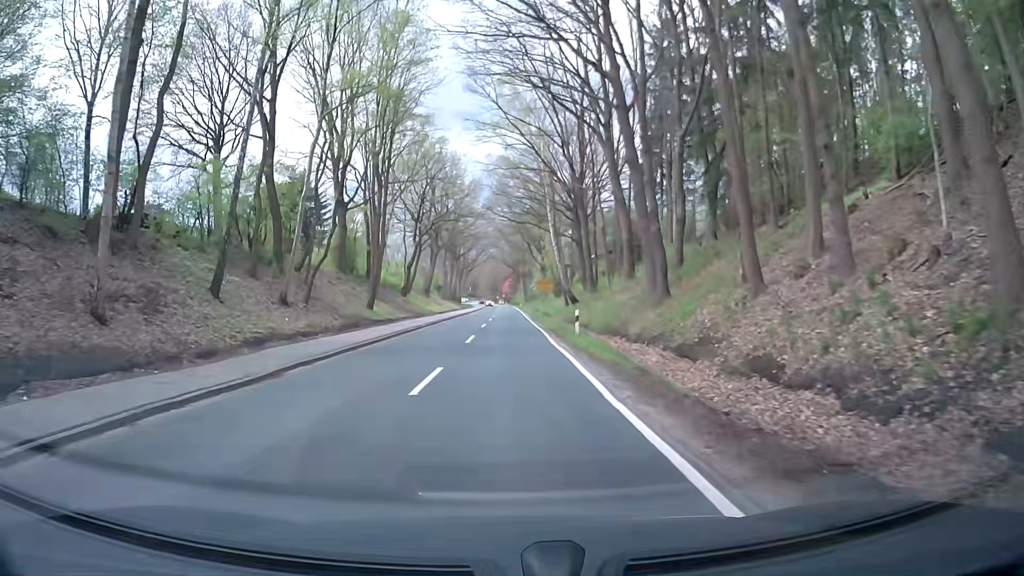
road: secondary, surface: asphalt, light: Day
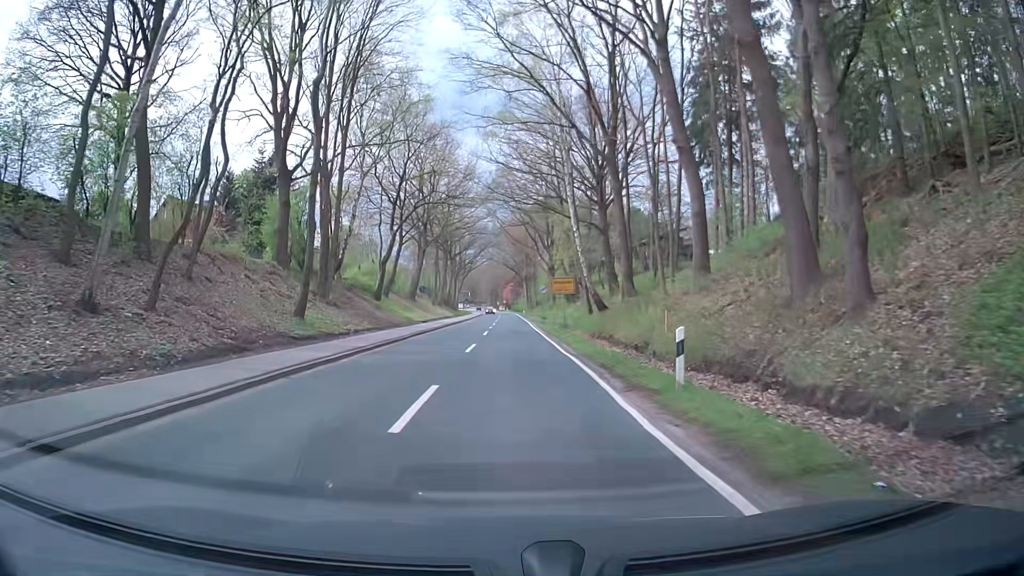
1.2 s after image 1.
(-0.1, +14.8) m; 0°
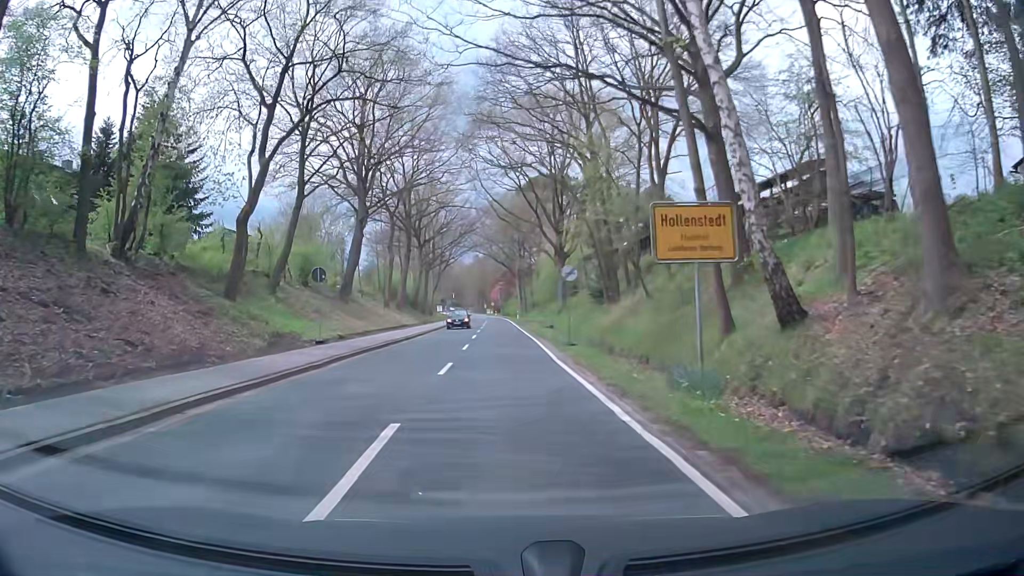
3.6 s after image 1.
(-0.3, +27.5) m; 0°
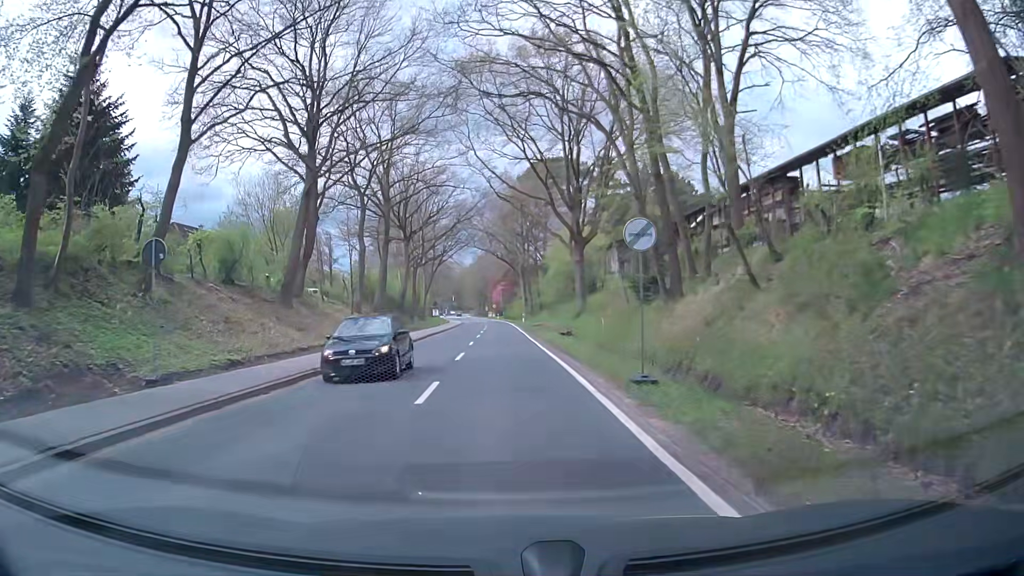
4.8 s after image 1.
(0.0, +12.9) m; -1°
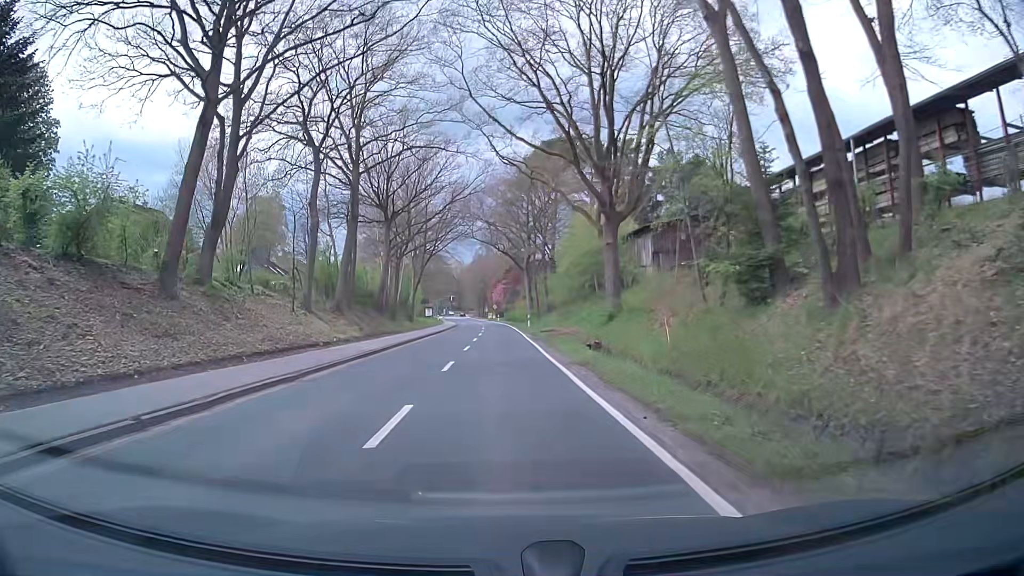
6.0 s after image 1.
(+0.1, +12.8) m; +1°
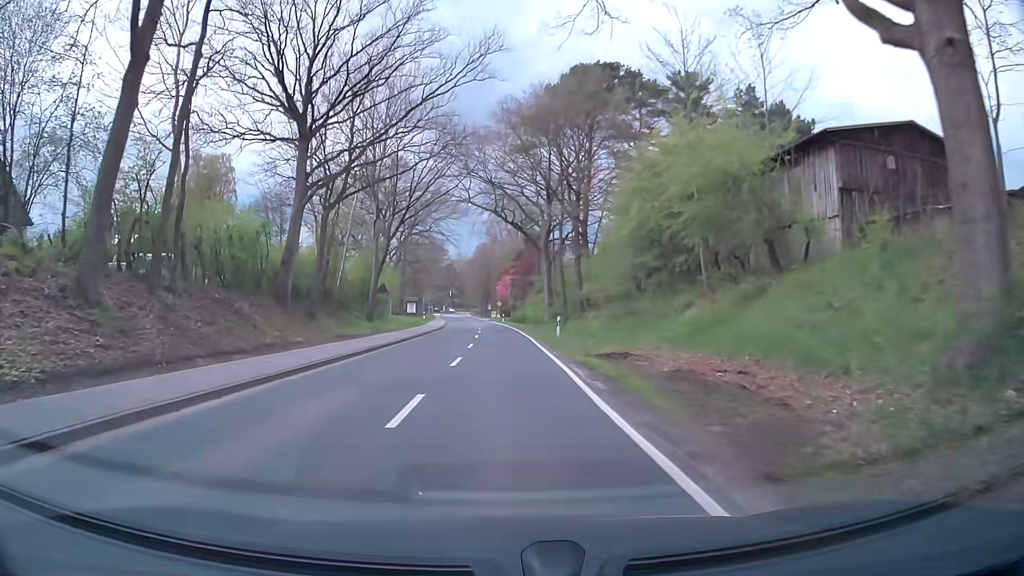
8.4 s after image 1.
(0.0, +26.5) m; 0°
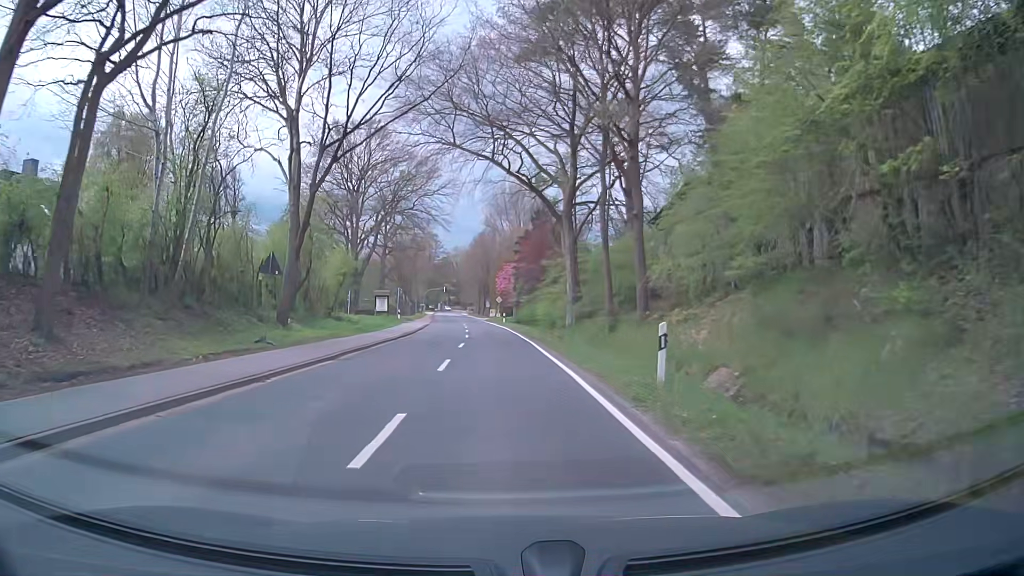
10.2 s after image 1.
(0.0, +20.6) m; +1°
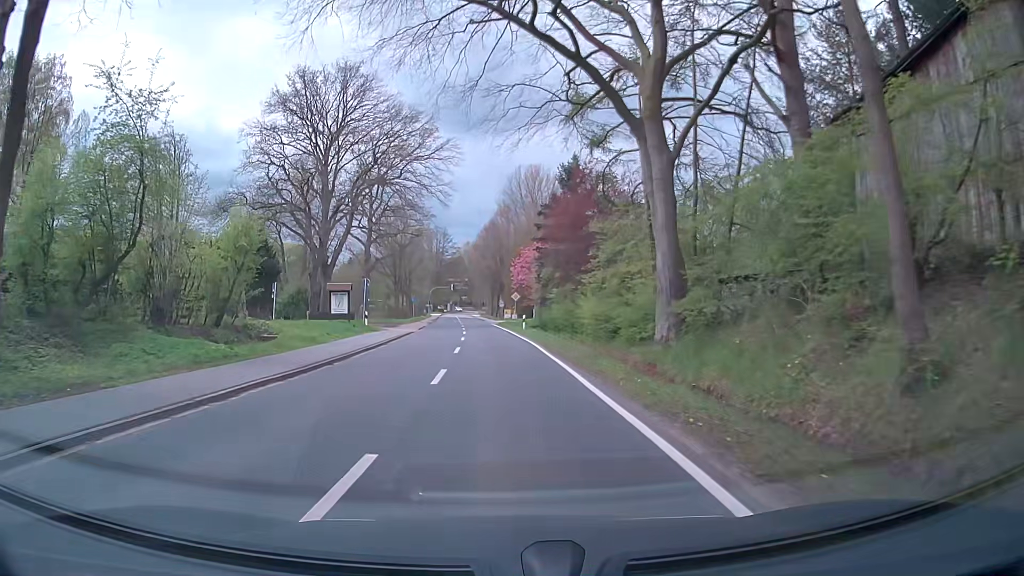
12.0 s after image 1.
(-0.4, +21.0) m; -2°
(0, +10) (0, +20) (-1, +30) (-1, +40) (-2, +50) (-2, +60) (-3, +70) (-3, +80) (-4, +90) (-5, +100) m
